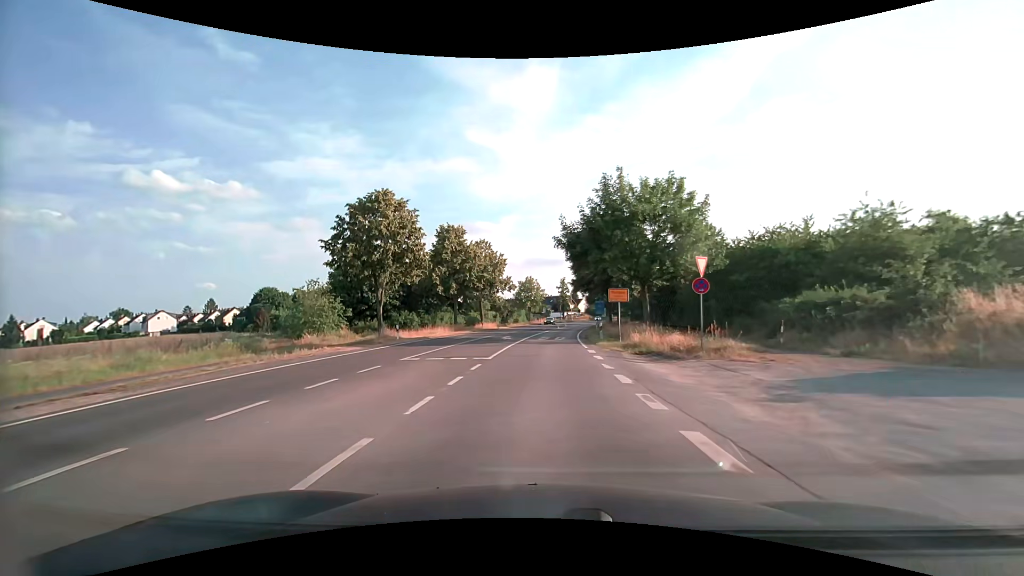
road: secondary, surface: asphalt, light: Day
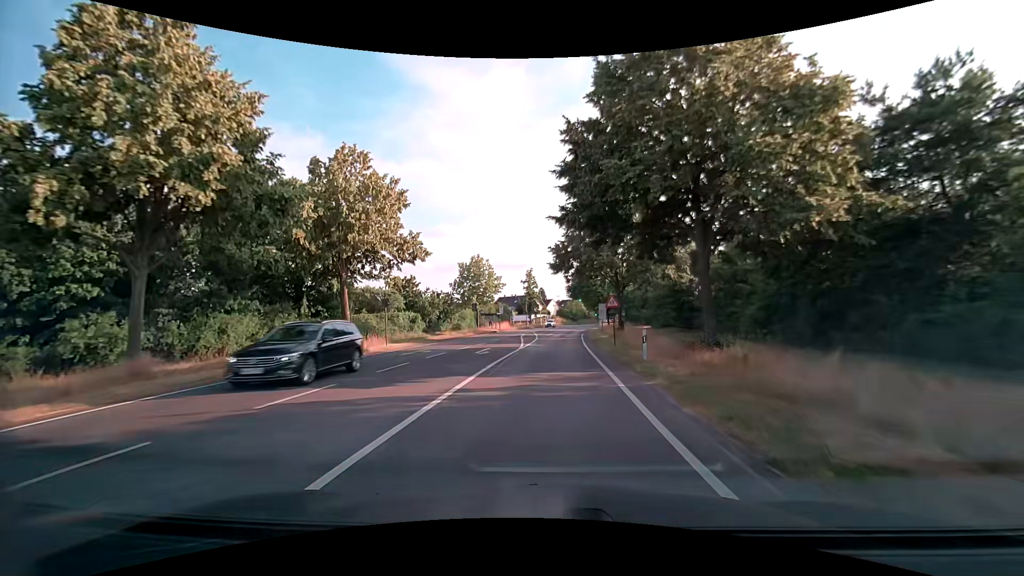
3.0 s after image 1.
(+1.4, +38.9) m; +4°
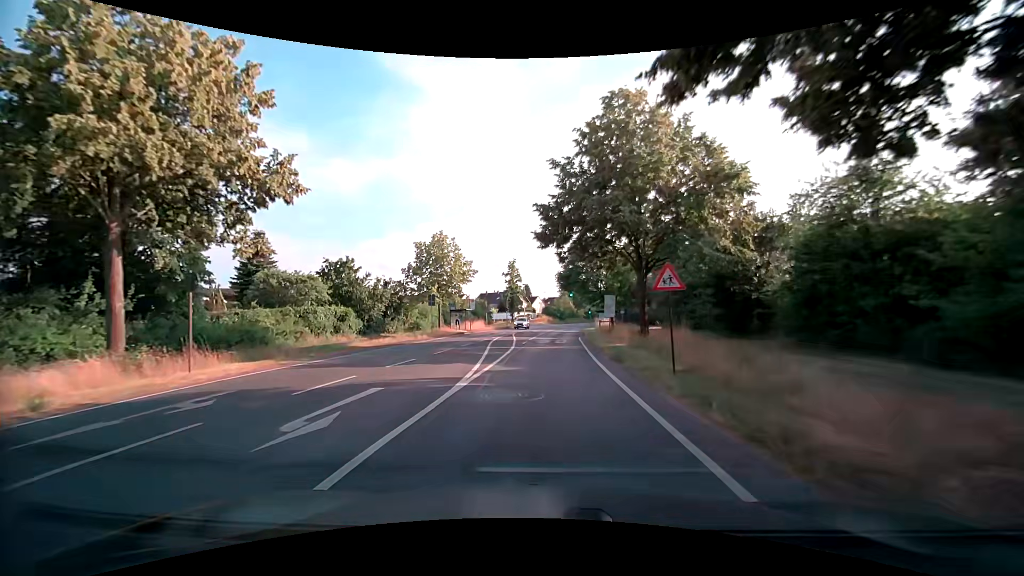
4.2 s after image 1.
(+0.1, +15.3) m; +1°
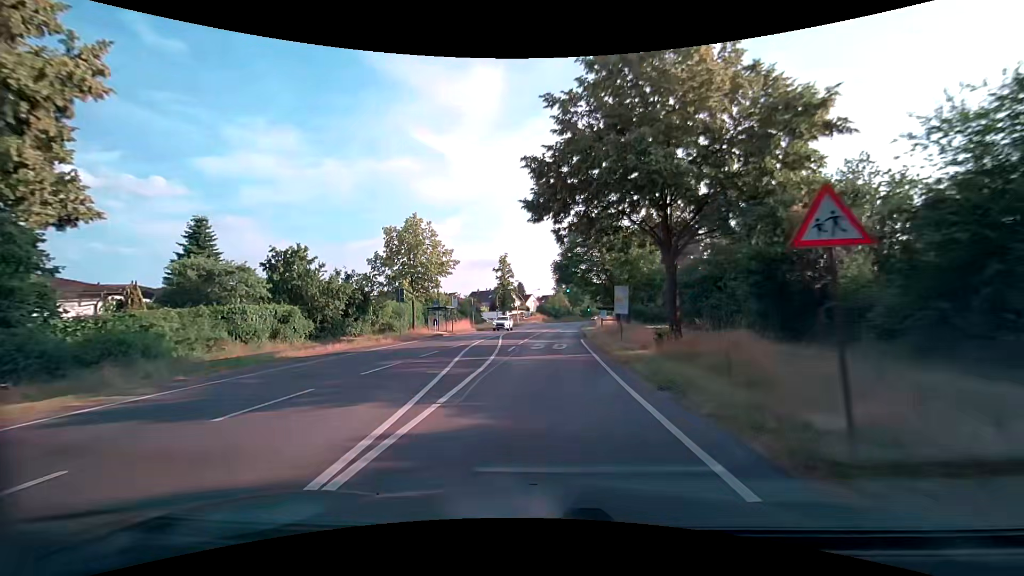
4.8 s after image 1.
(+0.1, +7.6) m; +1°
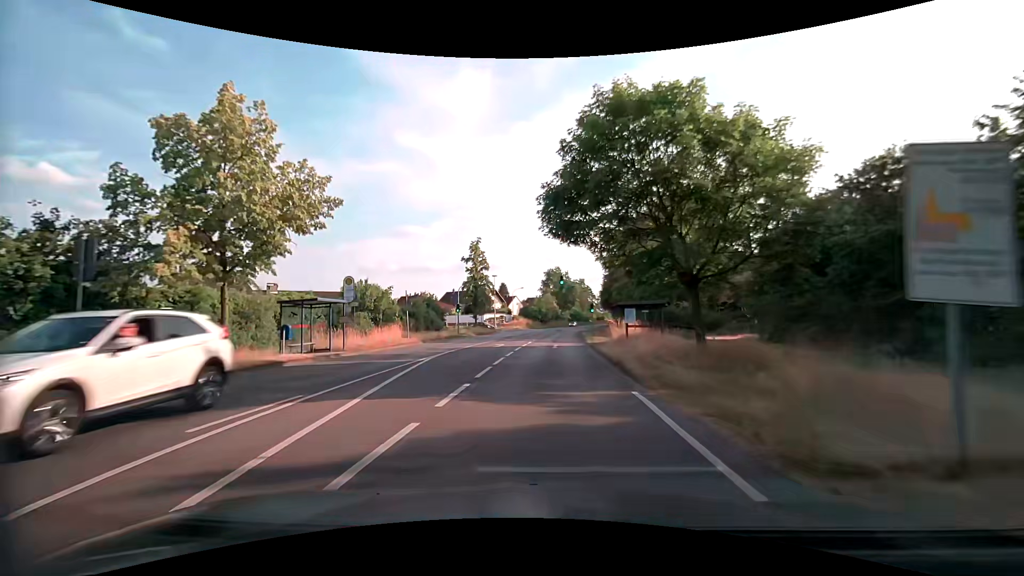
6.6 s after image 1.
(+0.4, +22.7) m; +2°
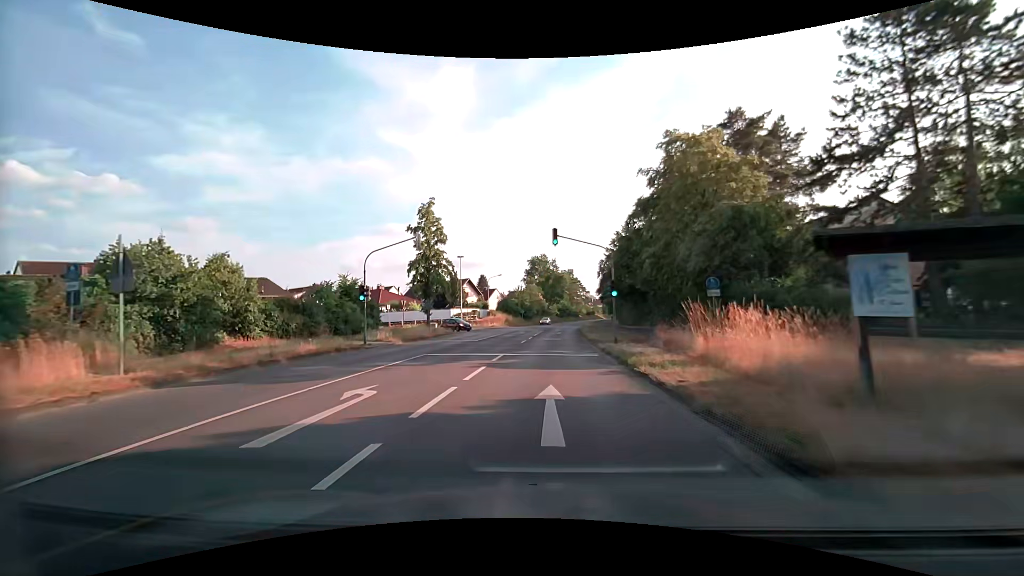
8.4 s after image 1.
(+0.1, +22.5) m; +1°
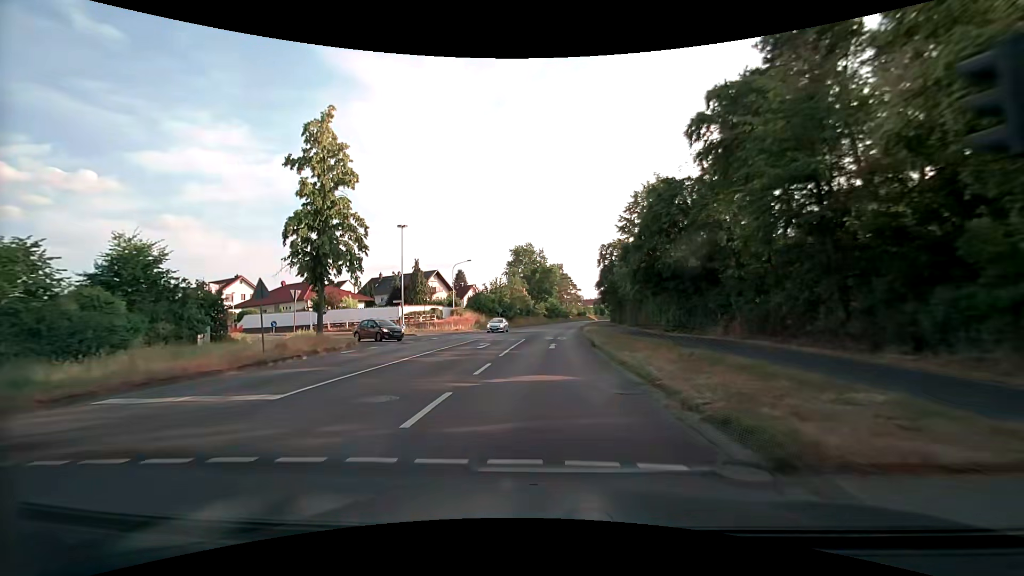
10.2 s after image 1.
(+0.3, +22.4) m; +1°
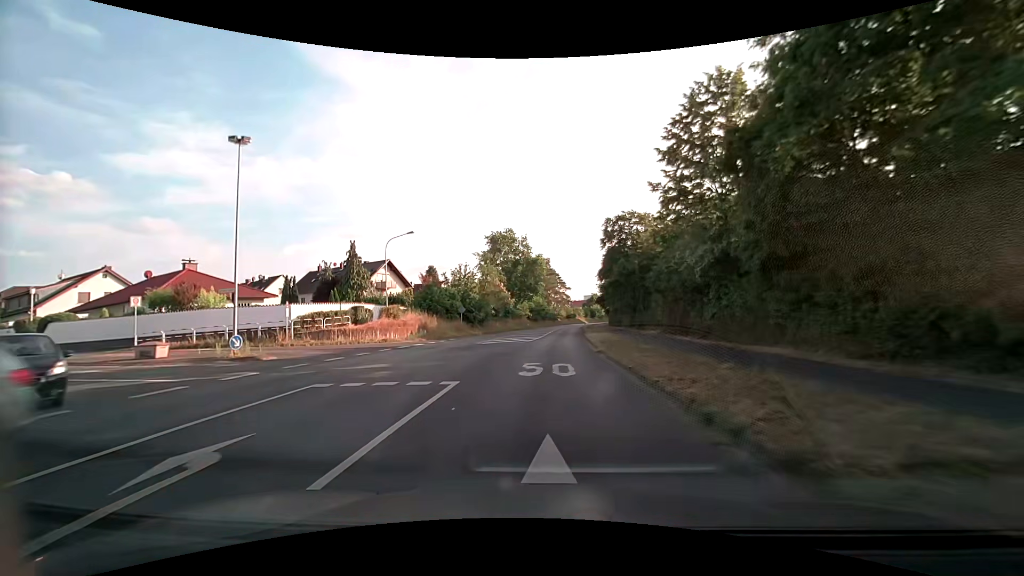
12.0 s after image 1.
(+0.3, +22.3) m; +2°
